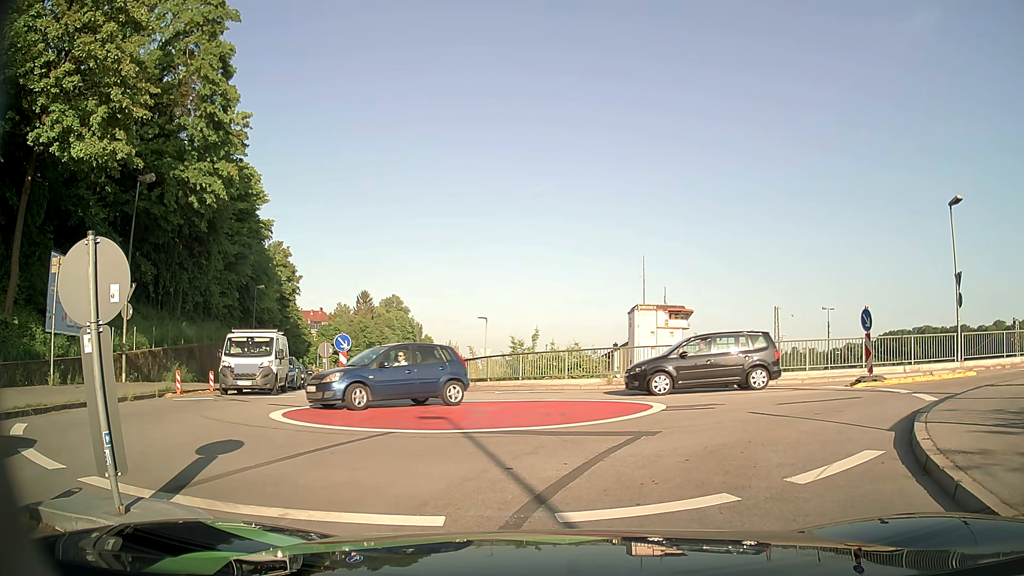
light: Day
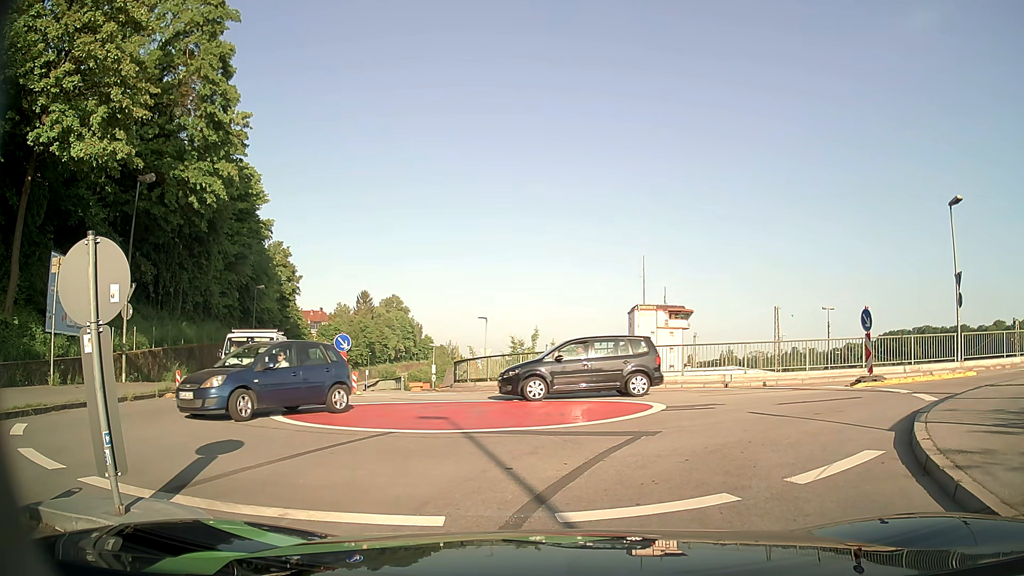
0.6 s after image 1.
(0.0, 0.0) m; 0°
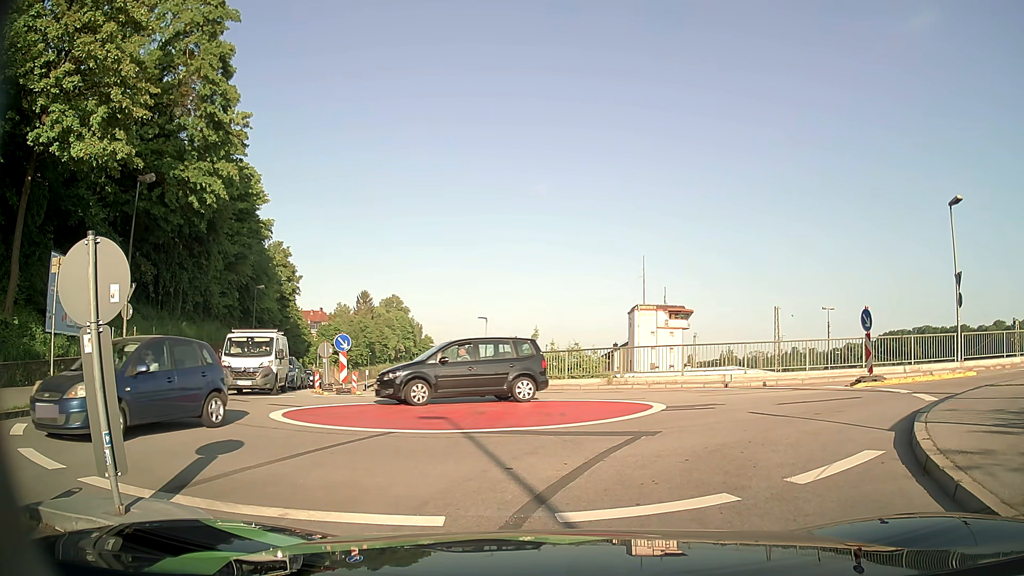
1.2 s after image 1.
(0.0, 0.0) m; 0°
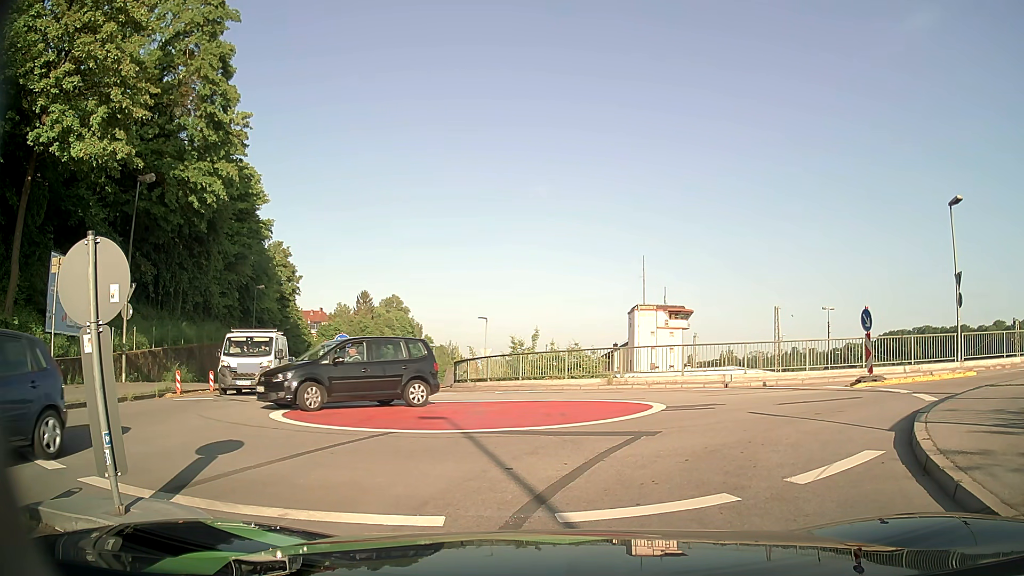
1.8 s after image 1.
(0.0, 0.0) m; 0°
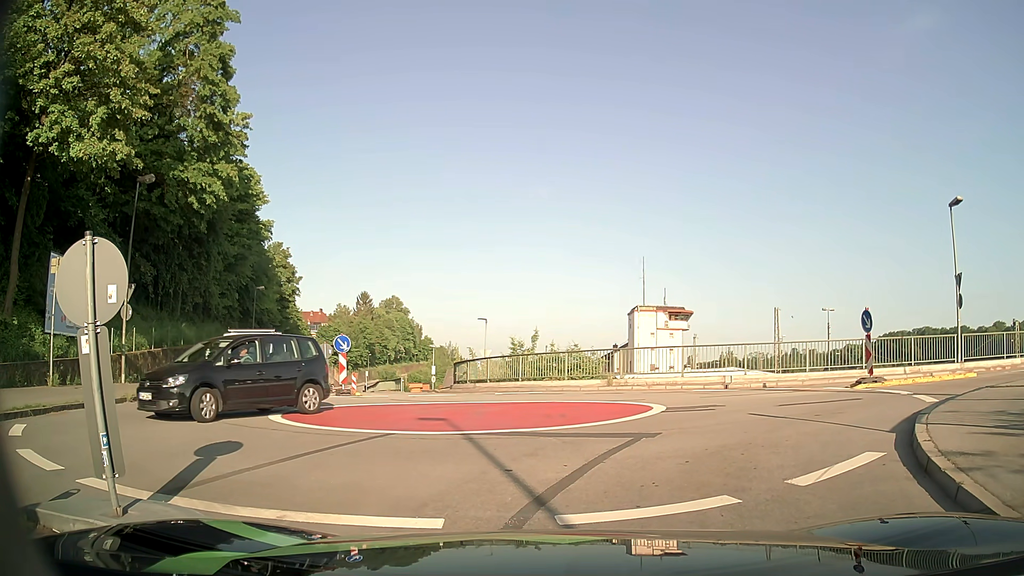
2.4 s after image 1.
(0.0, 0.0) m; 0°
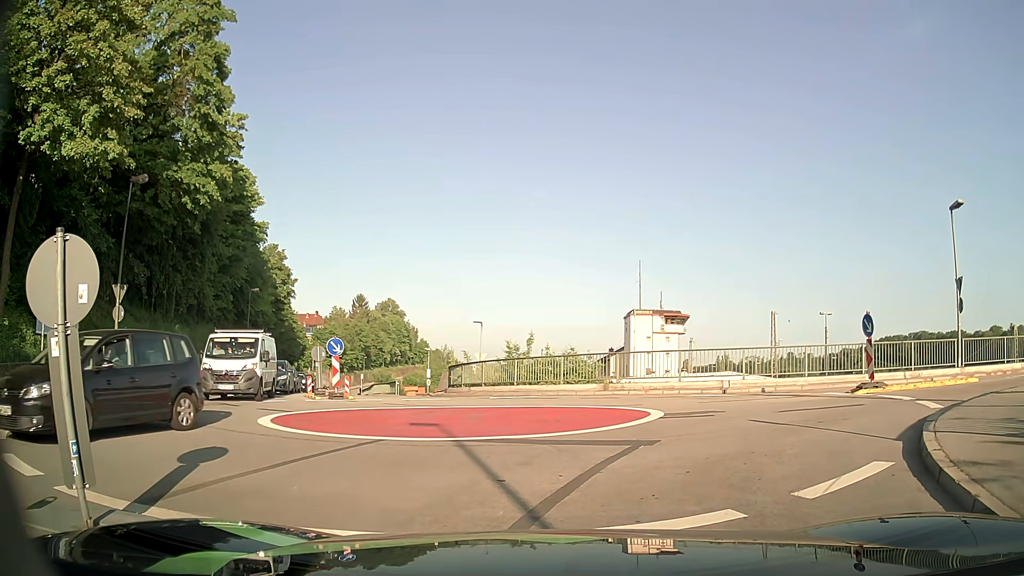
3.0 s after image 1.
(0.0, +0.3) m; 0°
